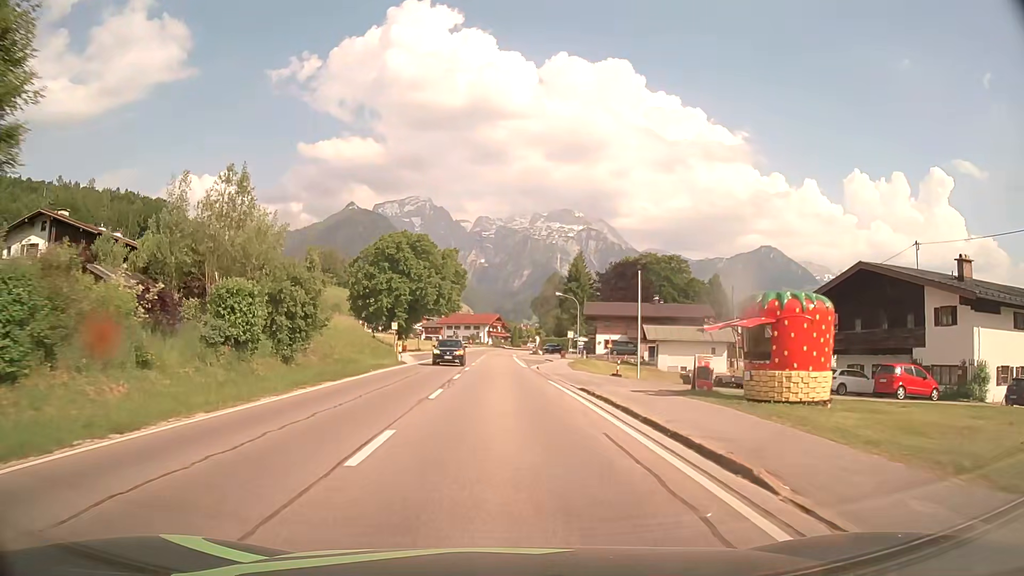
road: secondary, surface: asphalt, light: Day
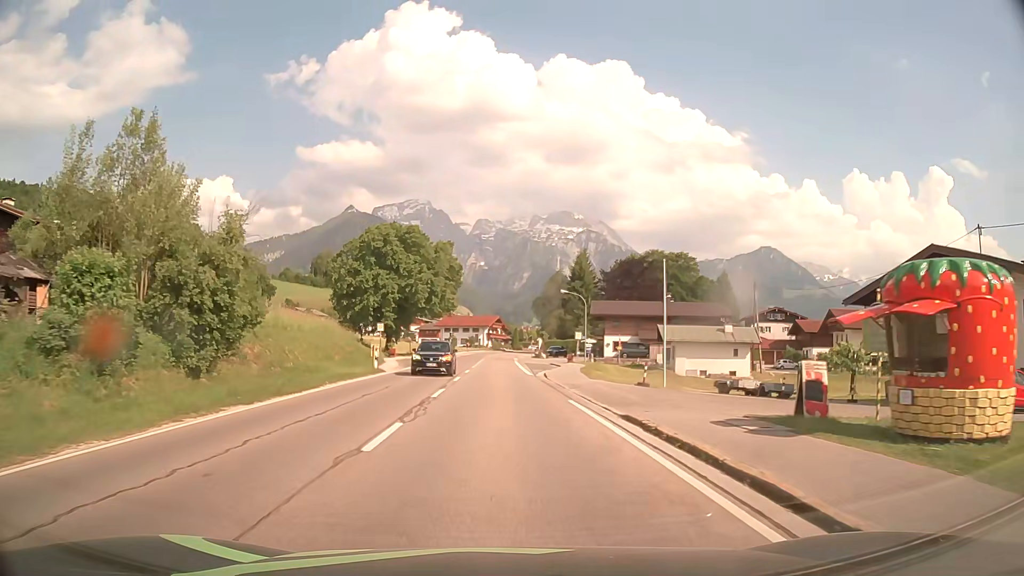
(0.0, +7.7) m; 0°
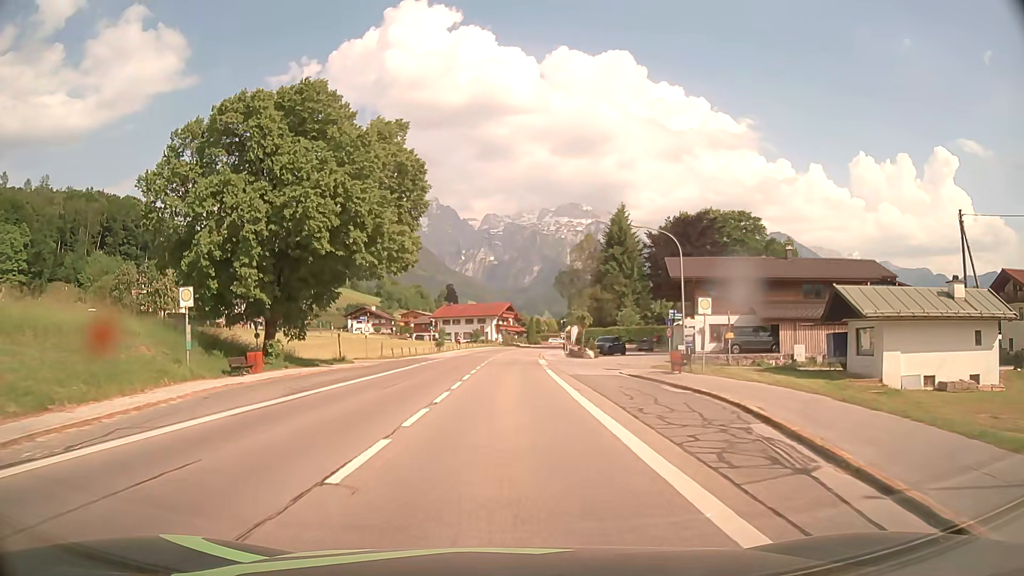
(-0.3, +38.3) m; -1°
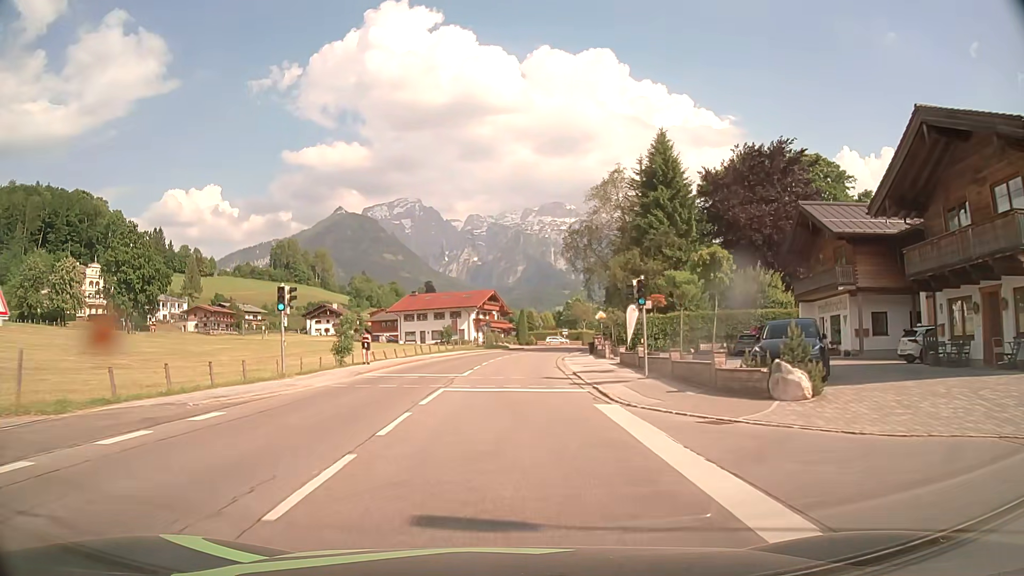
(+0.2, +38.2) m; +1°
